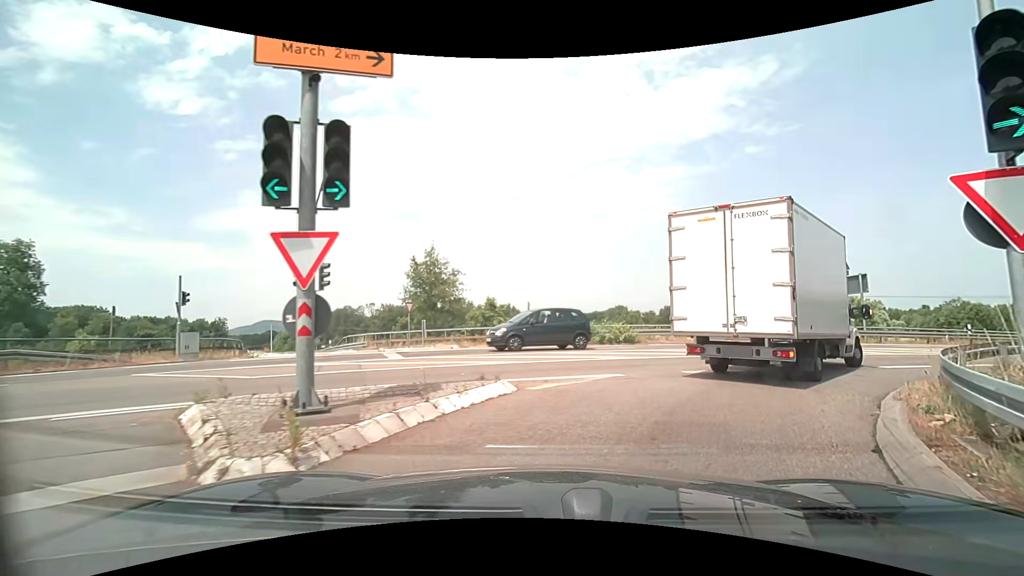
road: trunk_link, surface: asphalt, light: Day
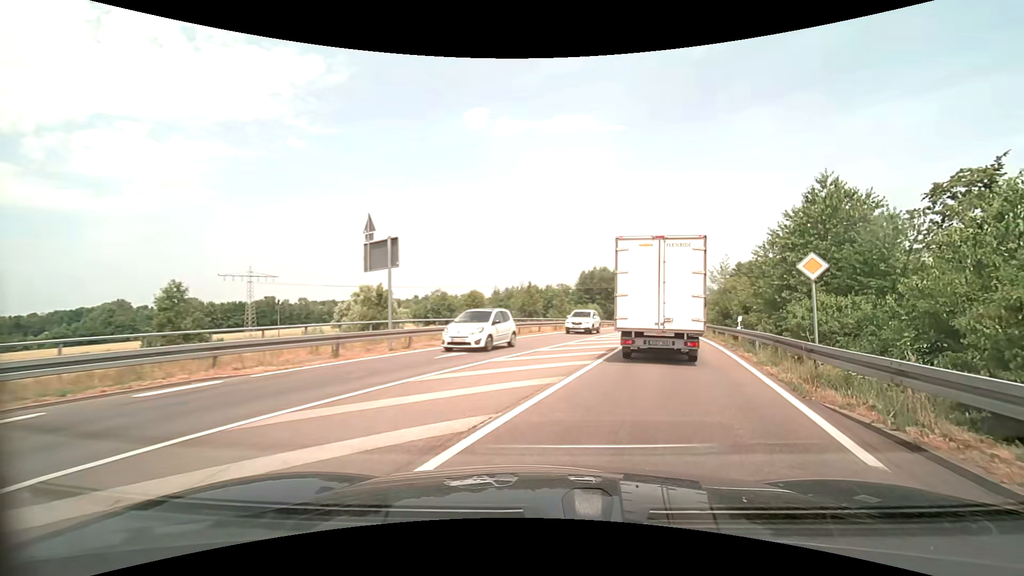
(+7.2, +16.4) m; +49°
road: secondary
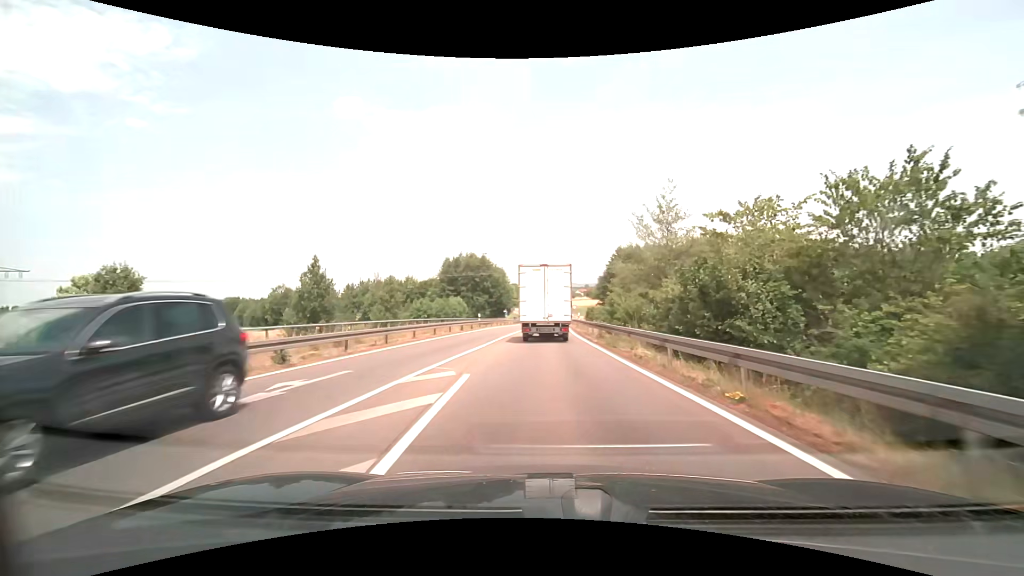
(+6.6, +27.1) m; +16°
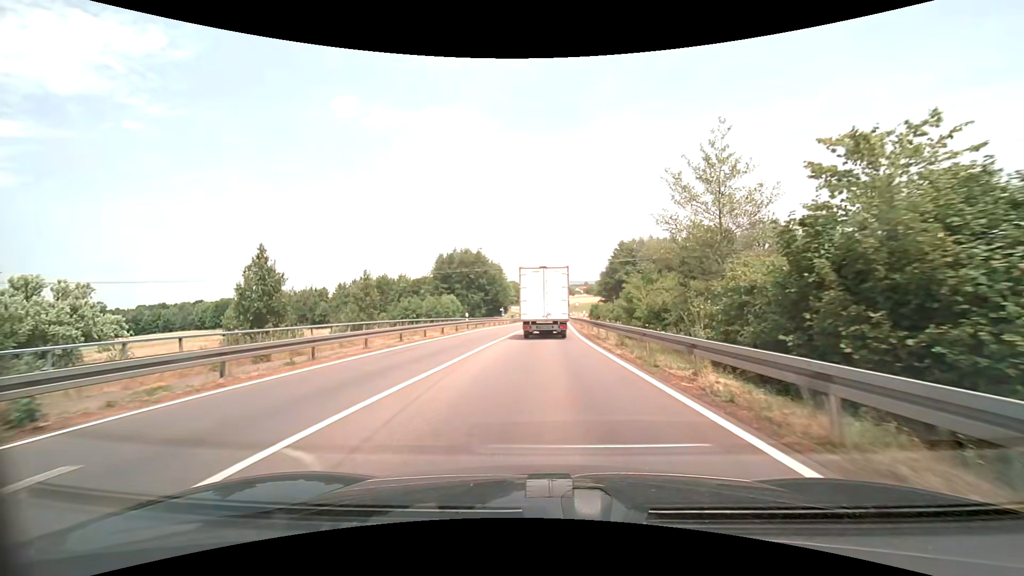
(0.0, +6.9) m; 0°
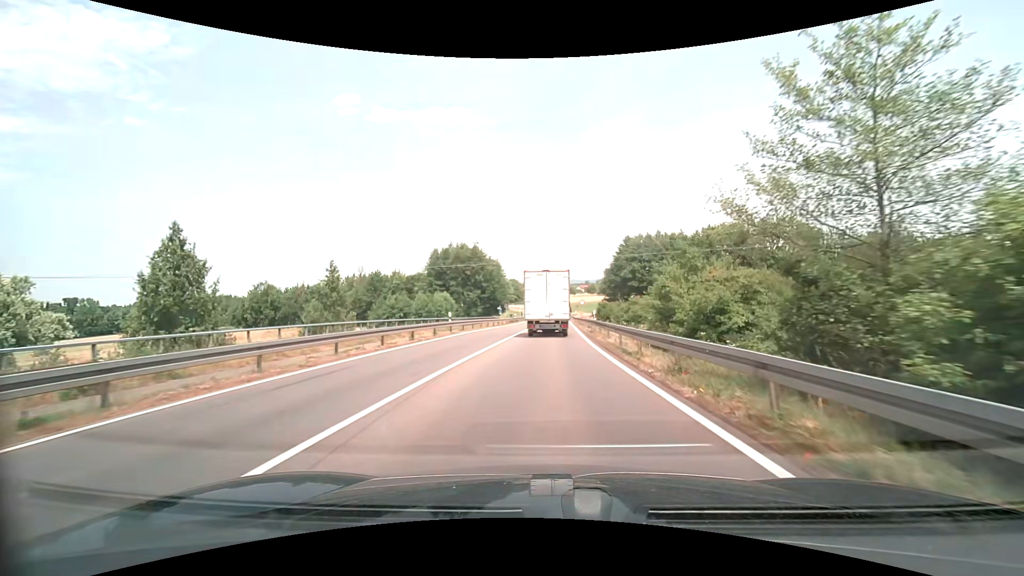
(0.0, +7.2) m; 0°
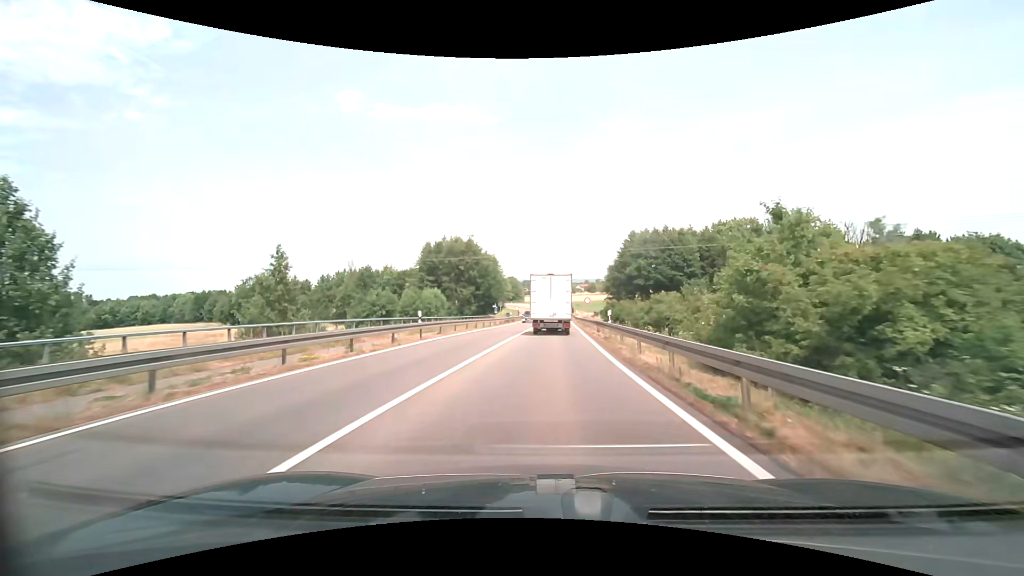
(-0.1, +7.5) m; -1°
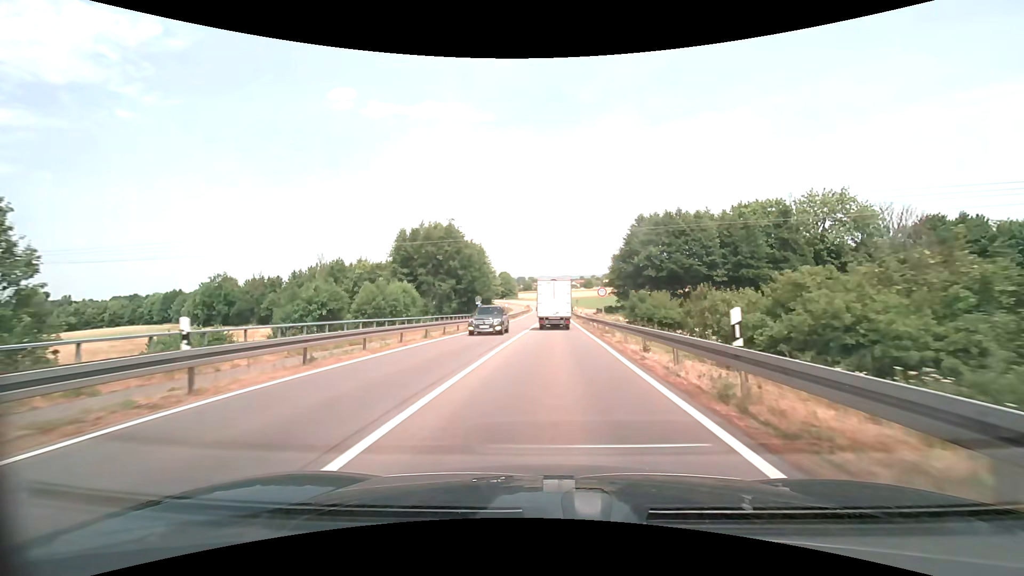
(+0.1, +15.7) m; +1°
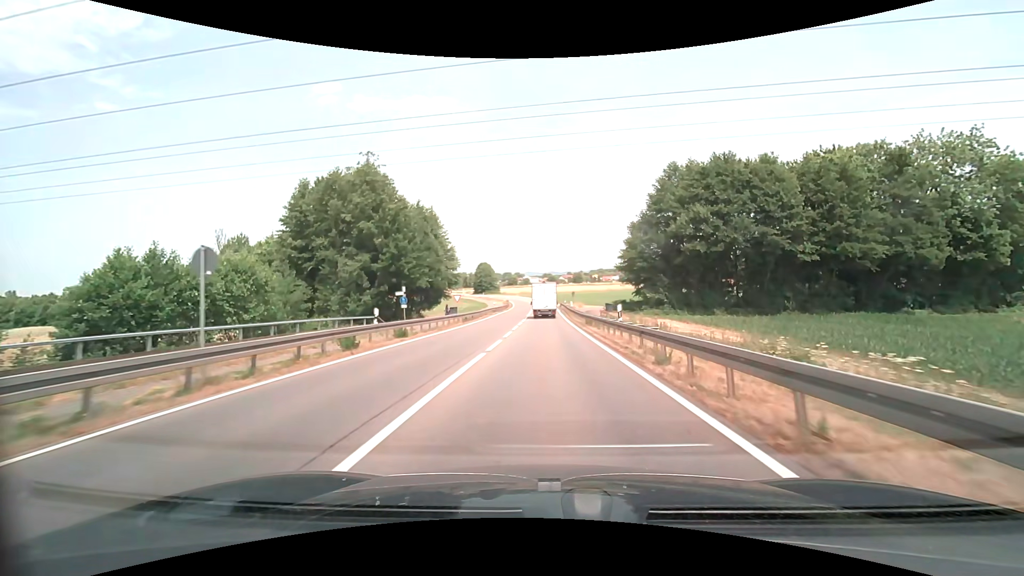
(+0.5, +34.0) m; +1°
(0, +10) (0, +20) (0, +30) (0, +40) (0, +50) (0, +60) (0, +70) (0, +80) (0, +90) (-1, +100) m
